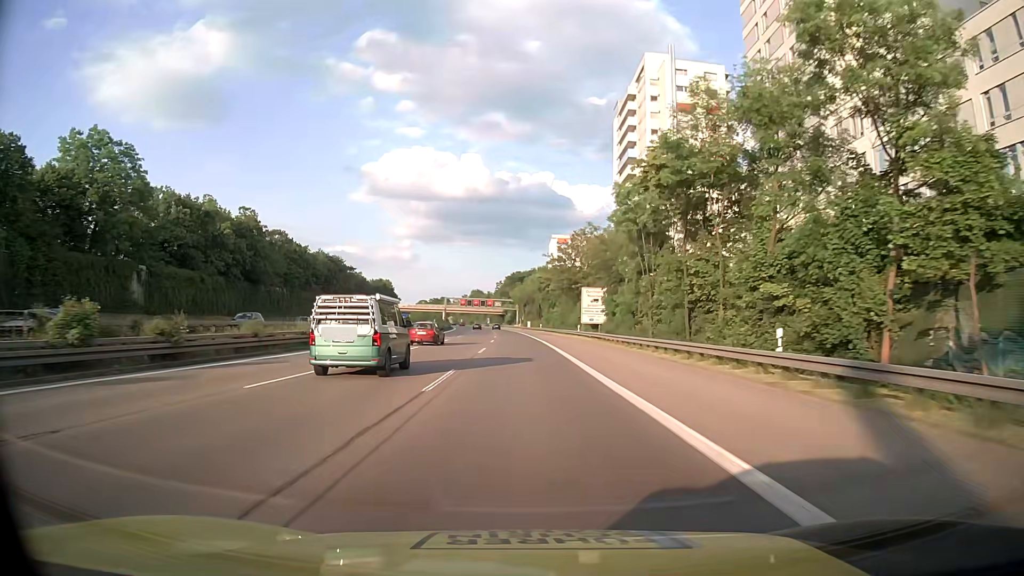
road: motorway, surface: asphalt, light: Day
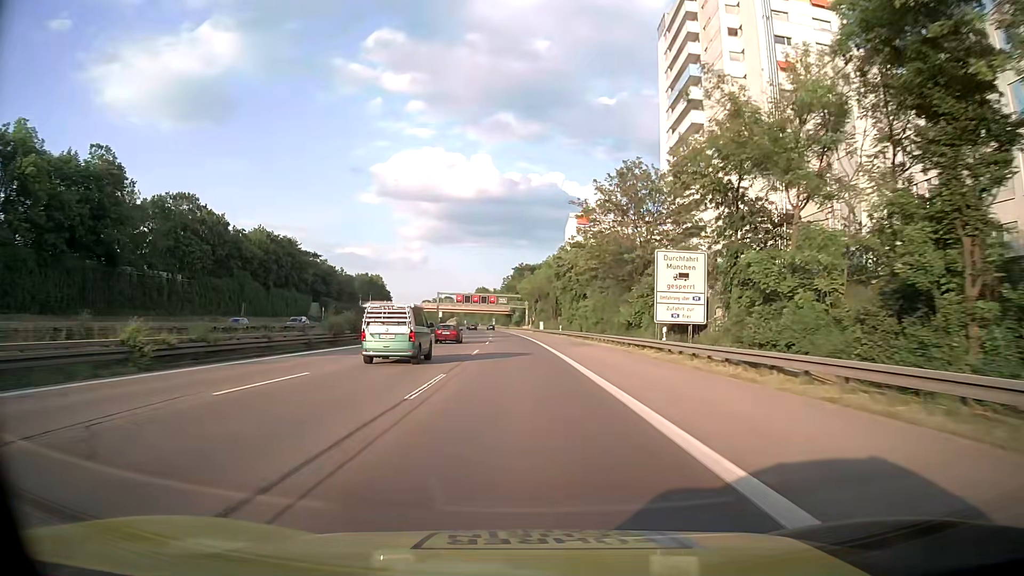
(-0.3, +37.3) m; -1°
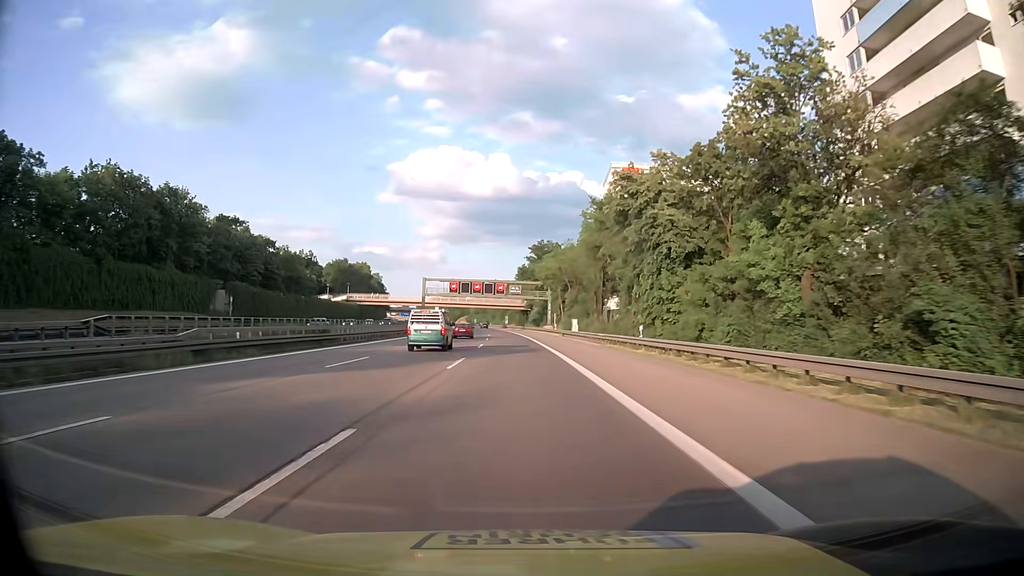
(-0.8, +46.0) m; -2°
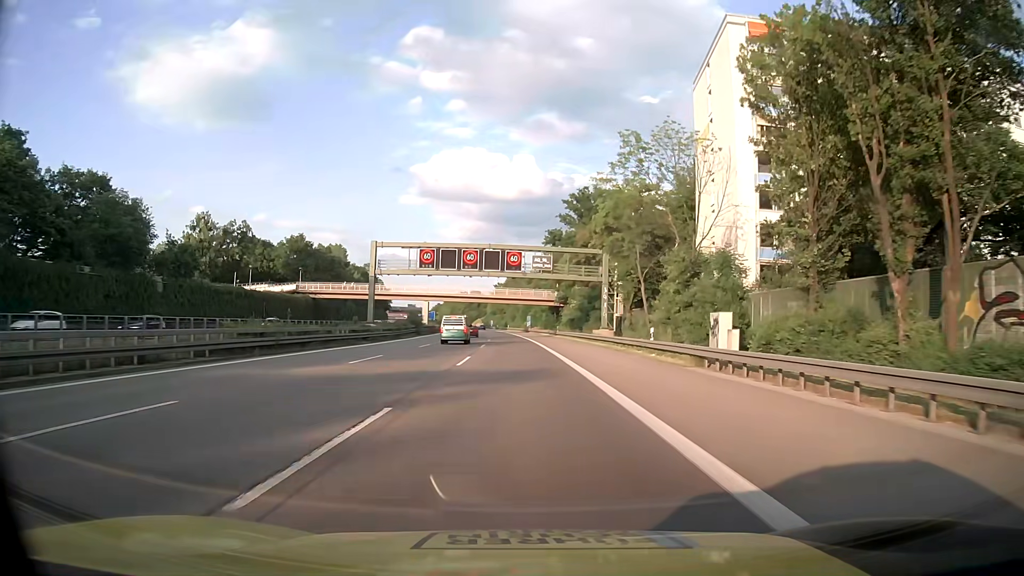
(-0.8, +51.5) m; -2°
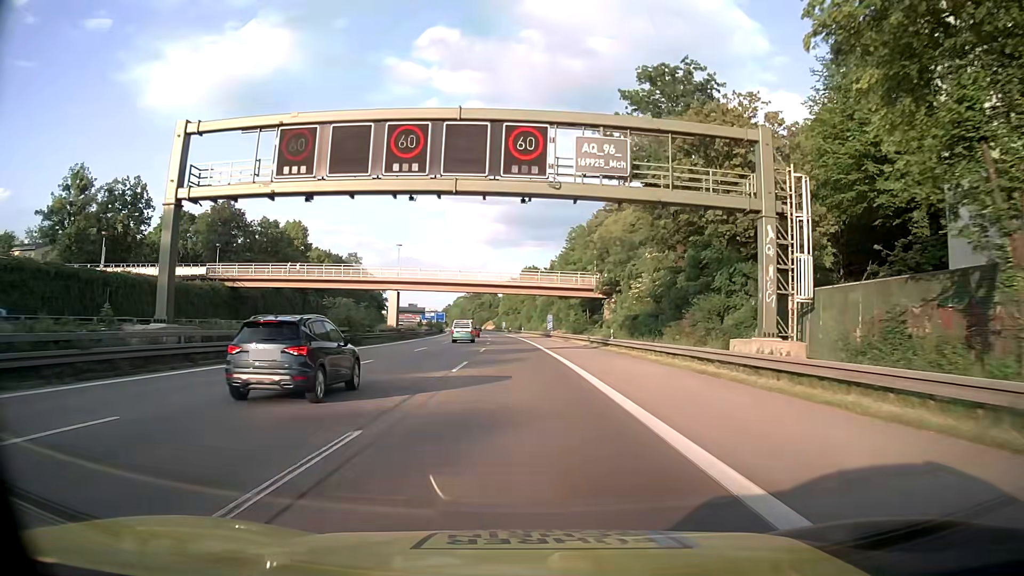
(-0.5, +38.6) m; -2°
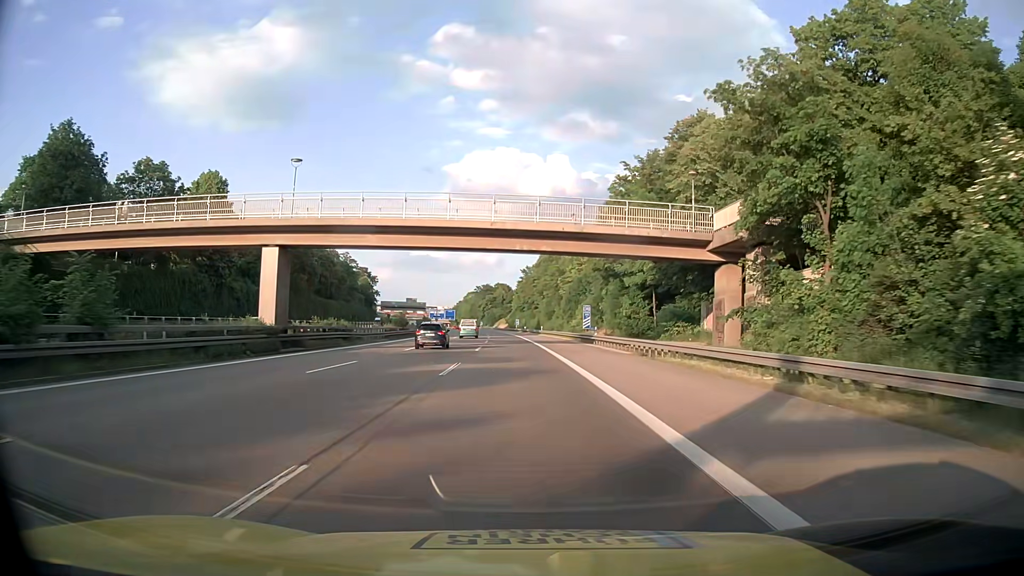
(-0.3, +38.8) m; -1°
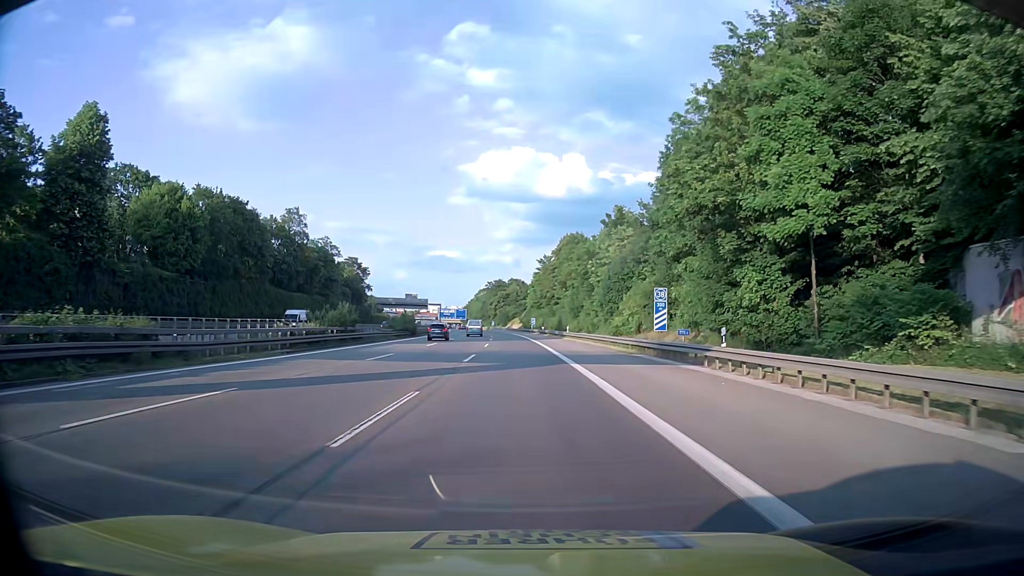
(-0.2, +29.2) m; -1°
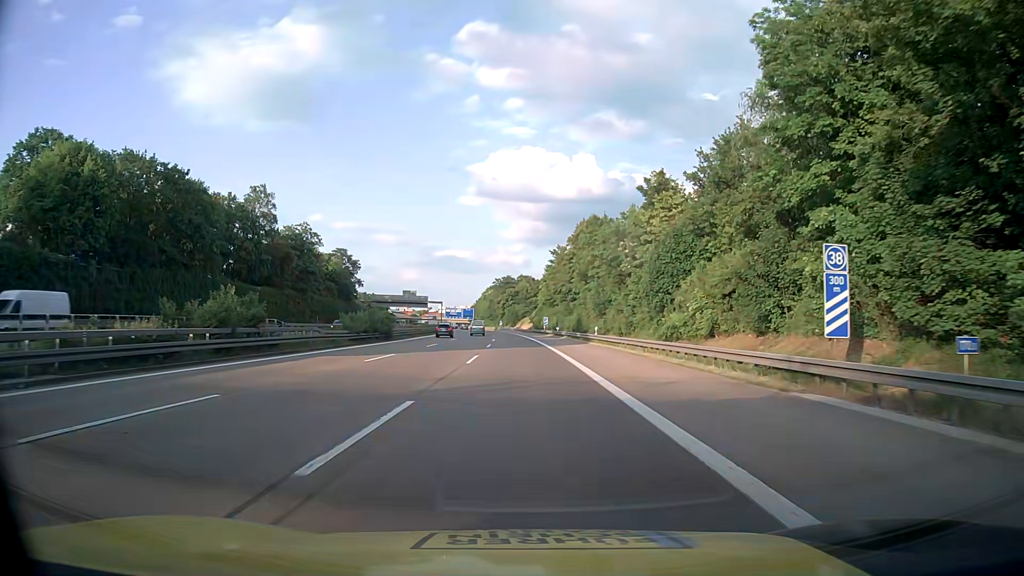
(-0.1, +19.5) m; -1°
(0, +10) (0, +20) (0, +30) (0, +40) (-1, +50) (-1, +60) (-1, +70) (-2, +80) (-2, +90) (-2, +100) m
